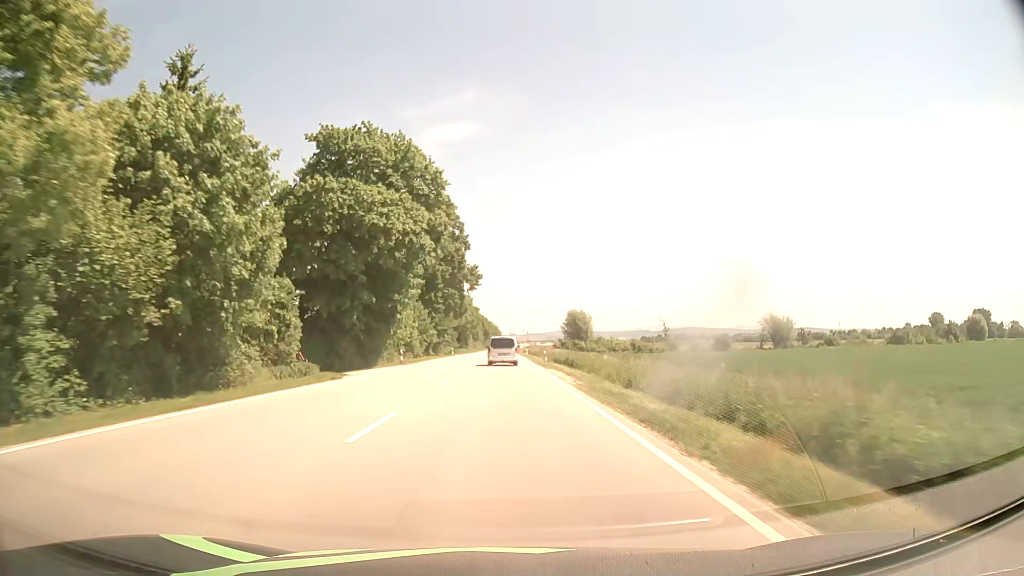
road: primary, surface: asphalt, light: Day
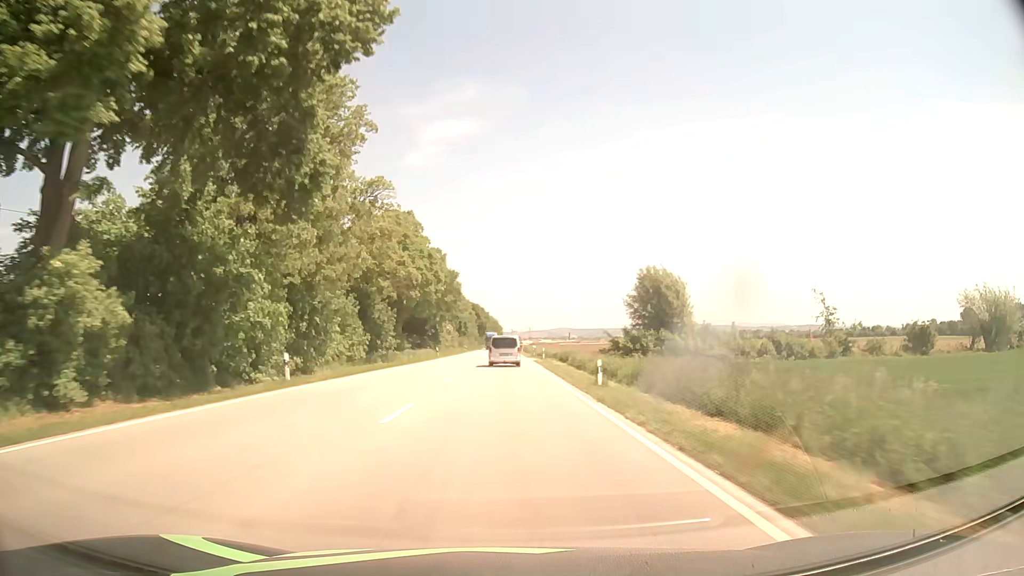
(0.0, +69.5) m; 0°
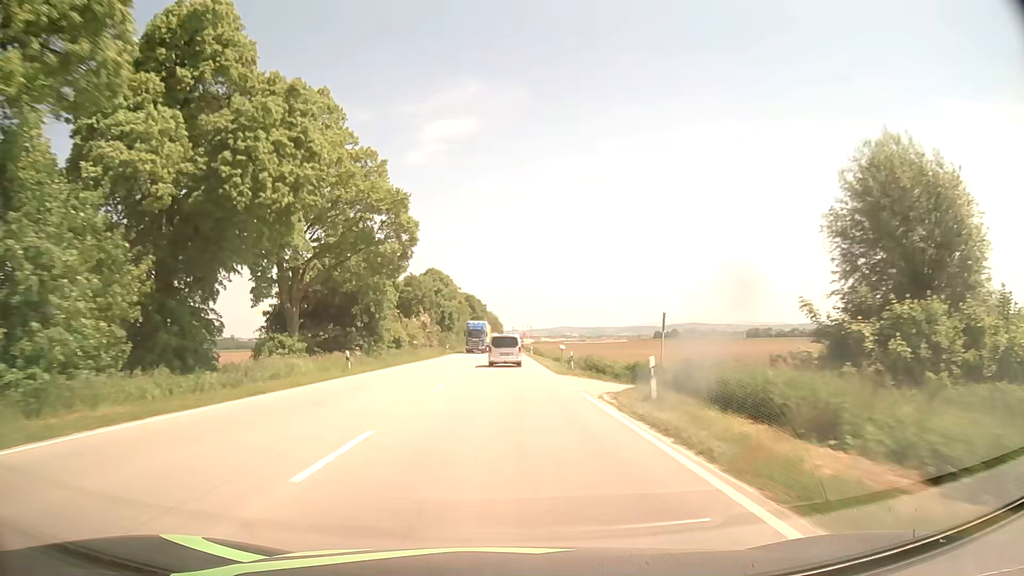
(0.0, +40.7) m; 0°
